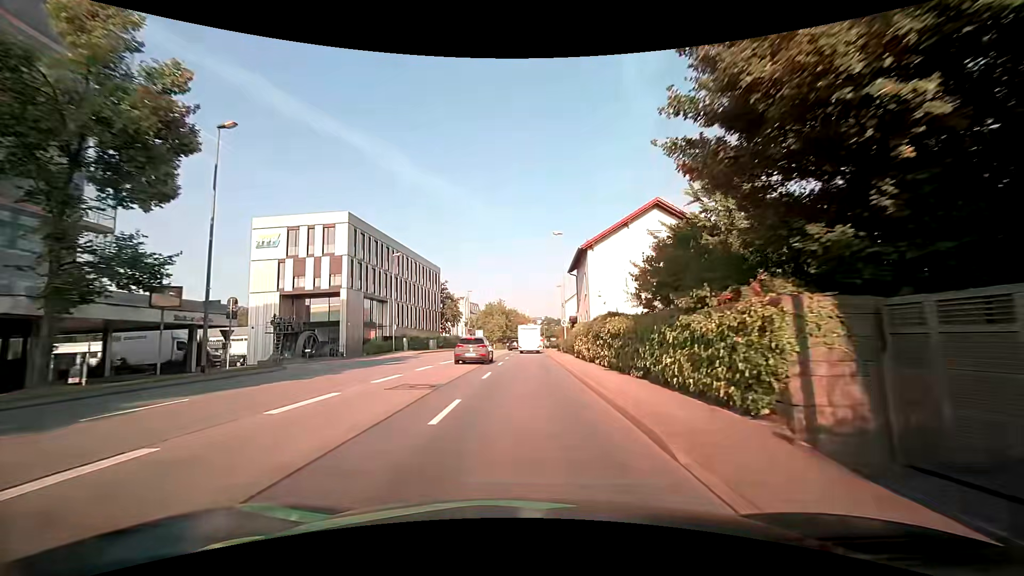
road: primary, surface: asphalt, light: Day
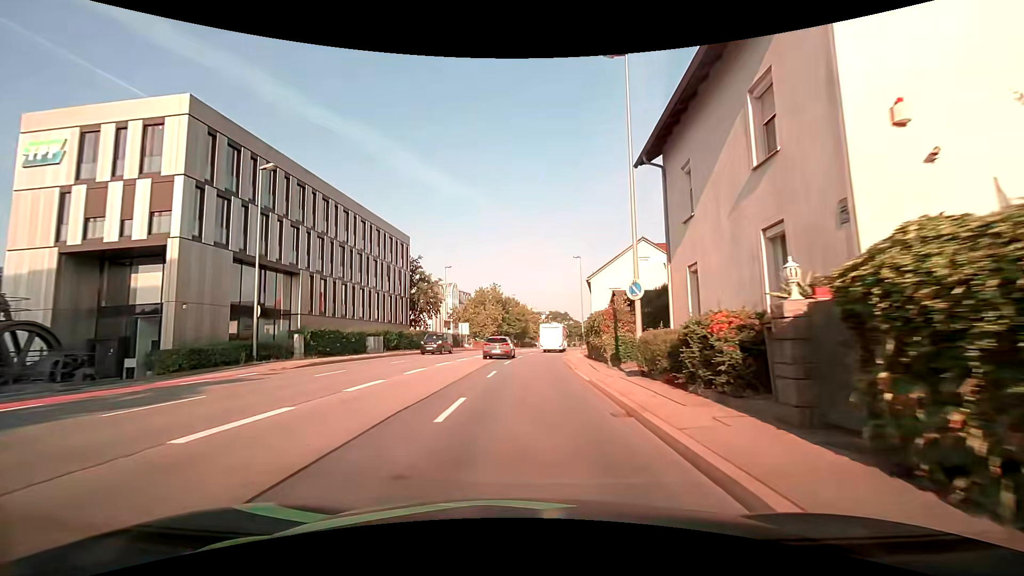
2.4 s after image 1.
(-0.1, +26.4) m; -1°
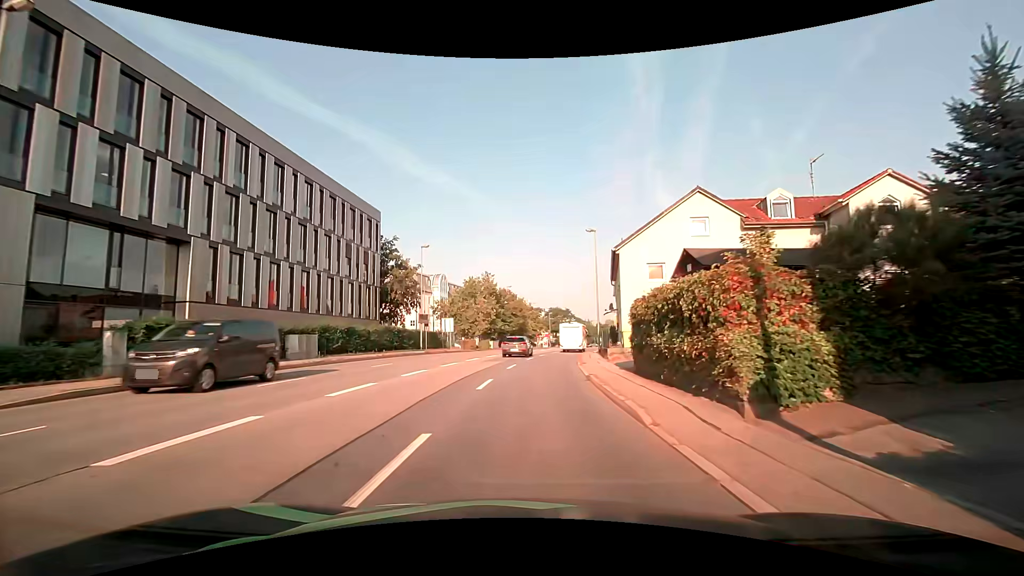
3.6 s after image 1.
(+0.1, +12.9) m; +1°
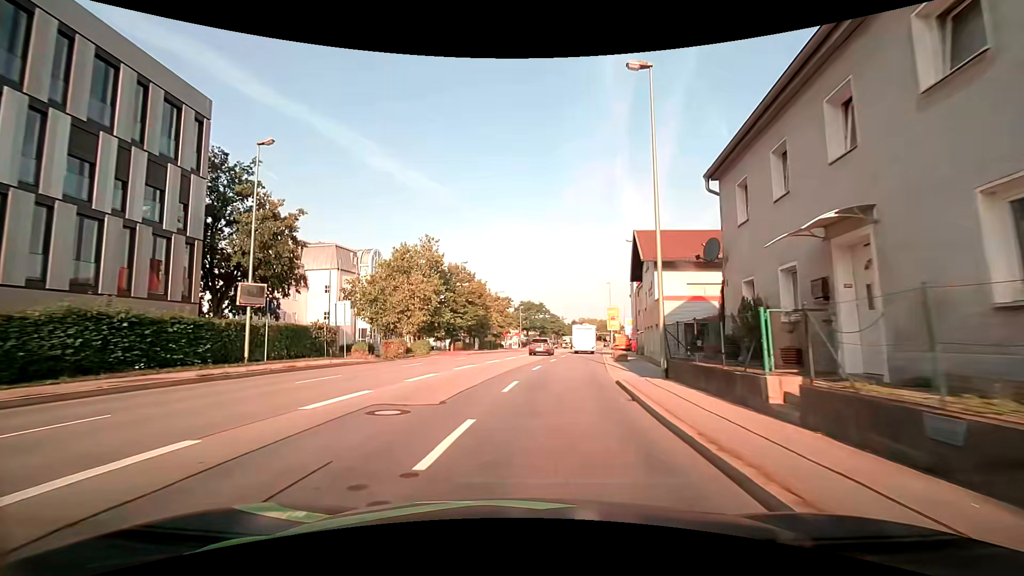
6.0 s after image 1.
(+0.5, +25.3) m; +4°
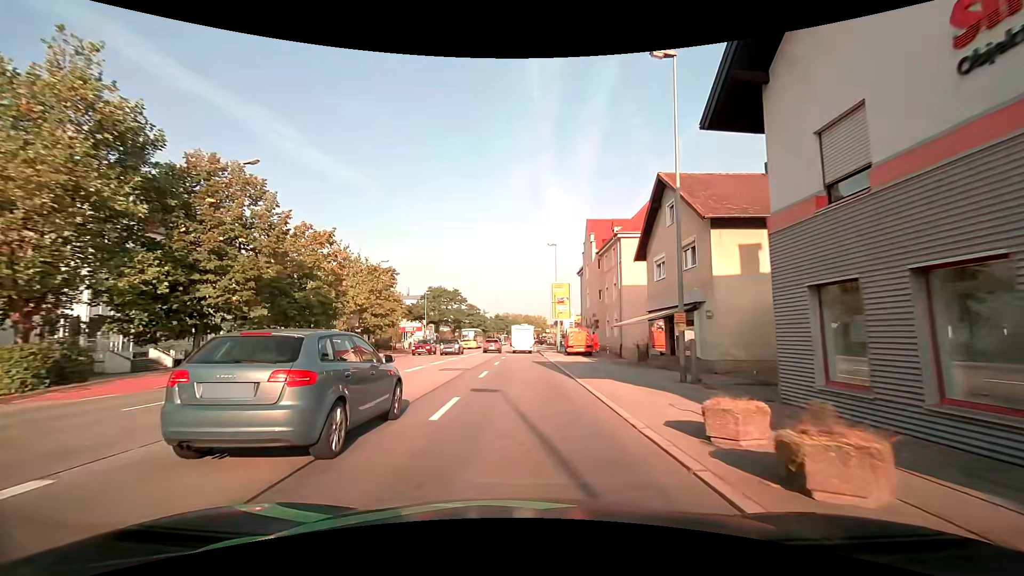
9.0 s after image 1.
(+2.3, +30.5) m; +8°
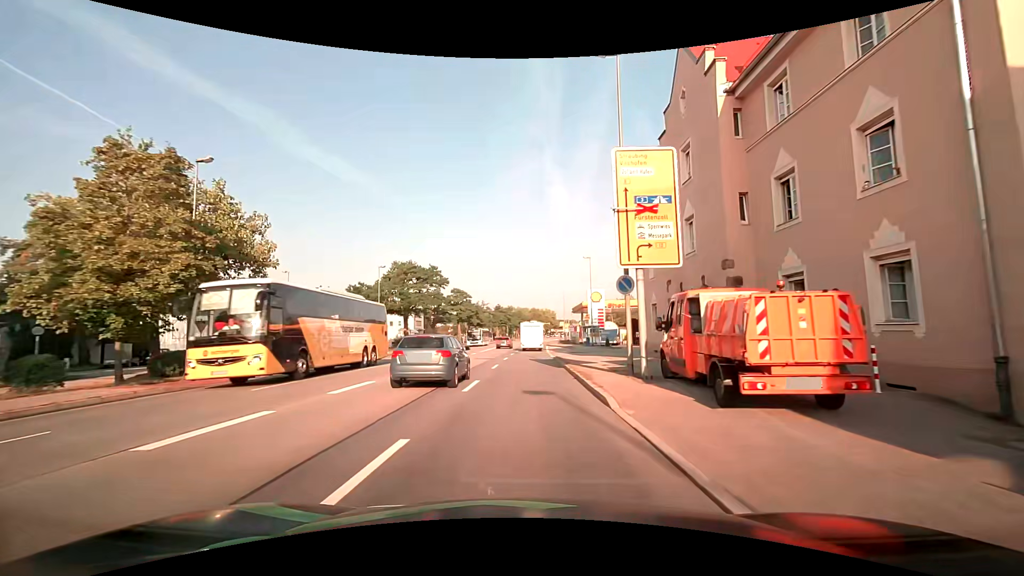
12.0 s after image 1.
(-0.3, +31.2) m; -1°
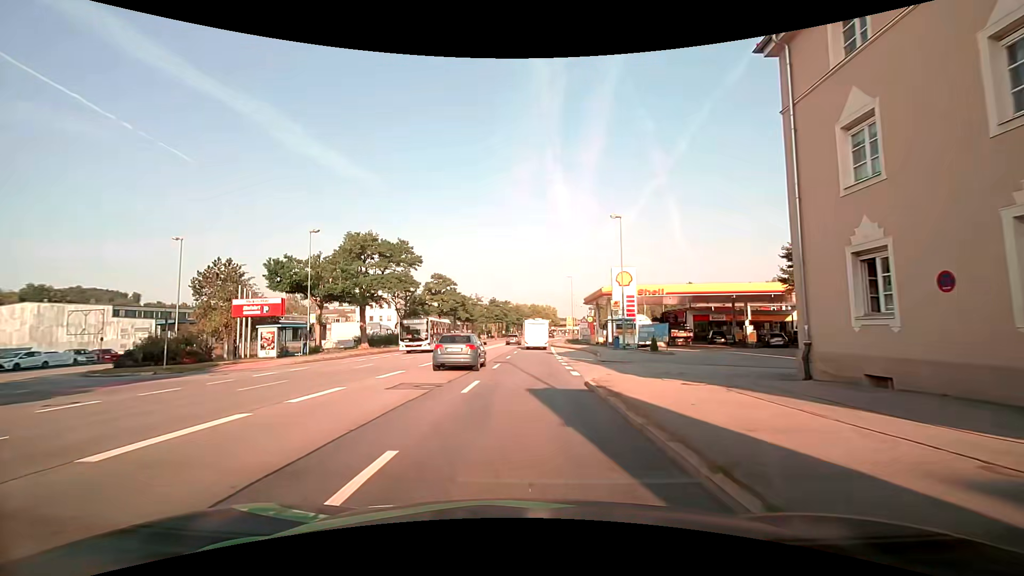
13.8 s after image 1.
(0.0, +18.5) m; +1°
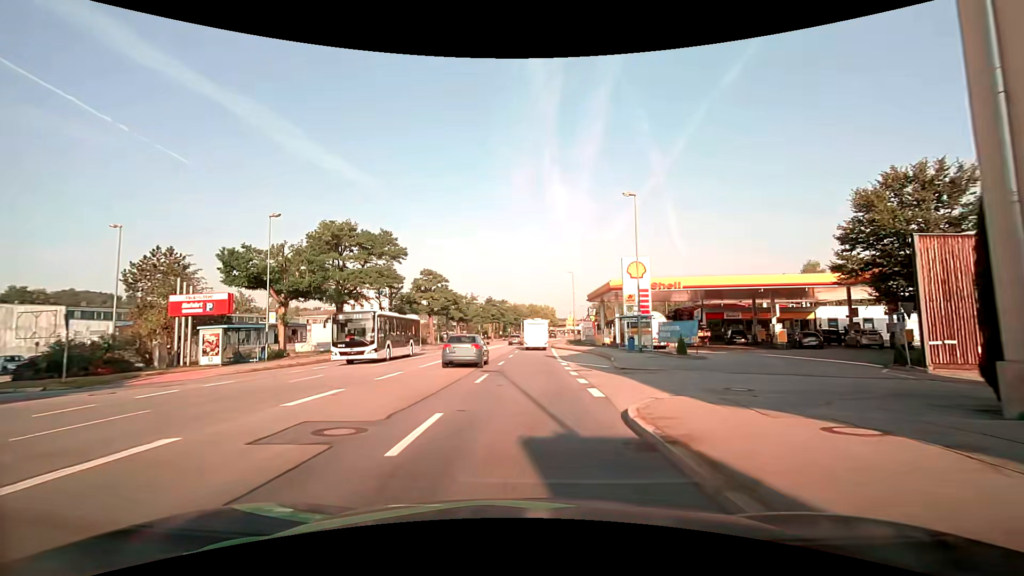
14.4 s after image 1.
(0.0, +5.9) m; 0°
(0, +10) (0, +20) (0, +30) (0, +40) (0, +50) (+1, +60) (+2, +70) (+3, +80) (+4, +90) (+5, +100) m
